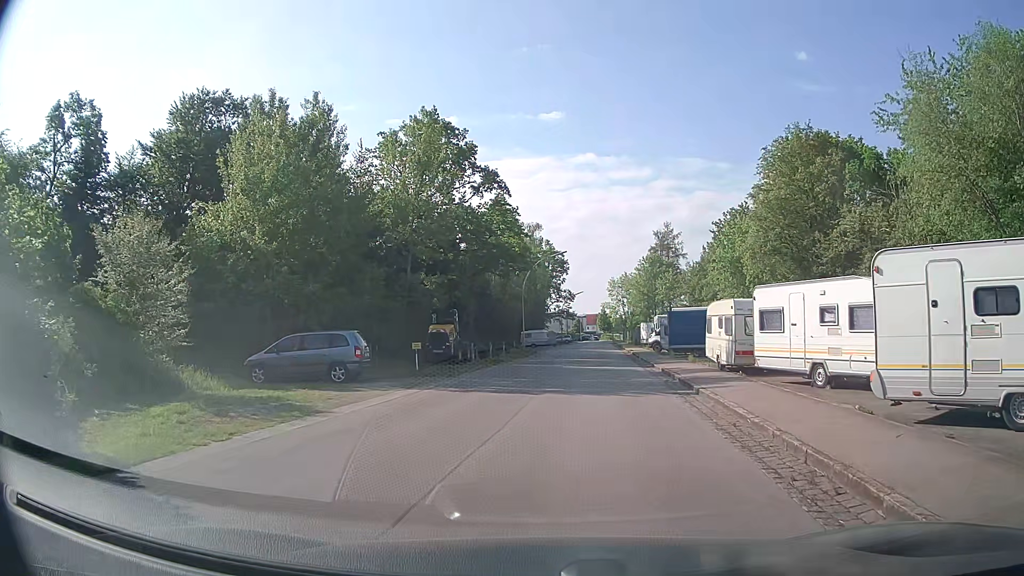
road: residential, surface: asphalt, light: Day
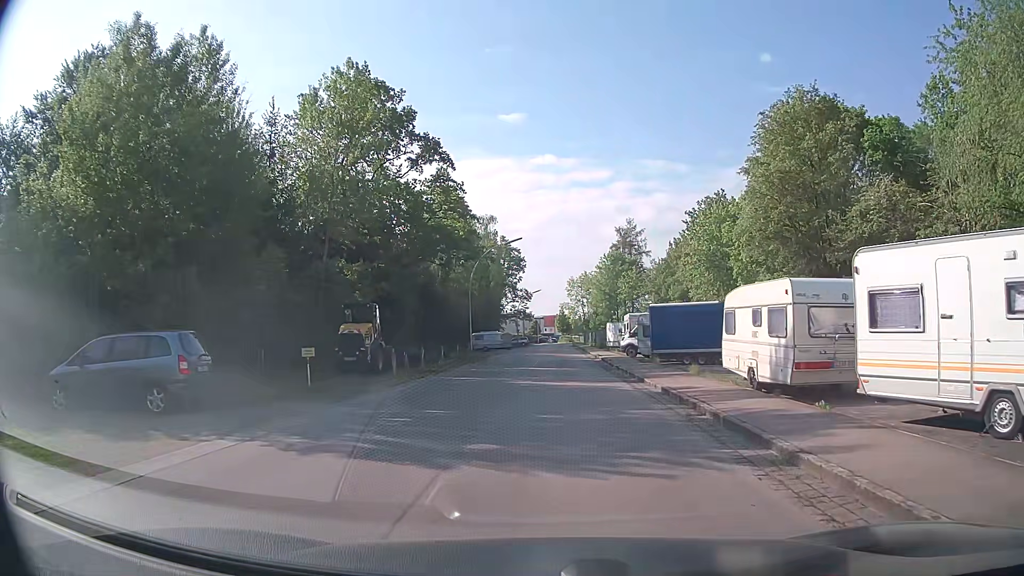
(+0.2, +8.5) m; +3°
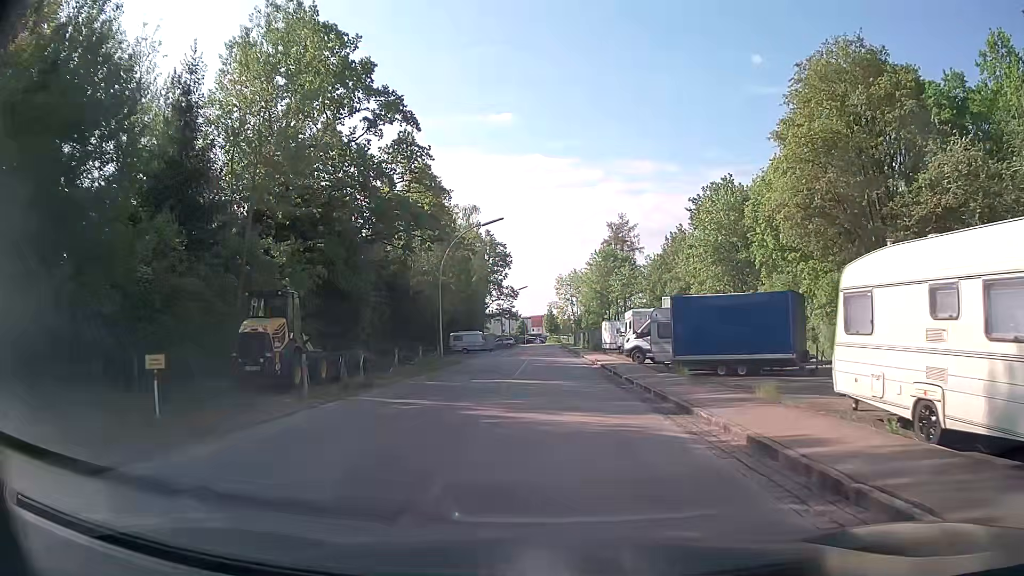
(0.0, +8.0) m; +1°
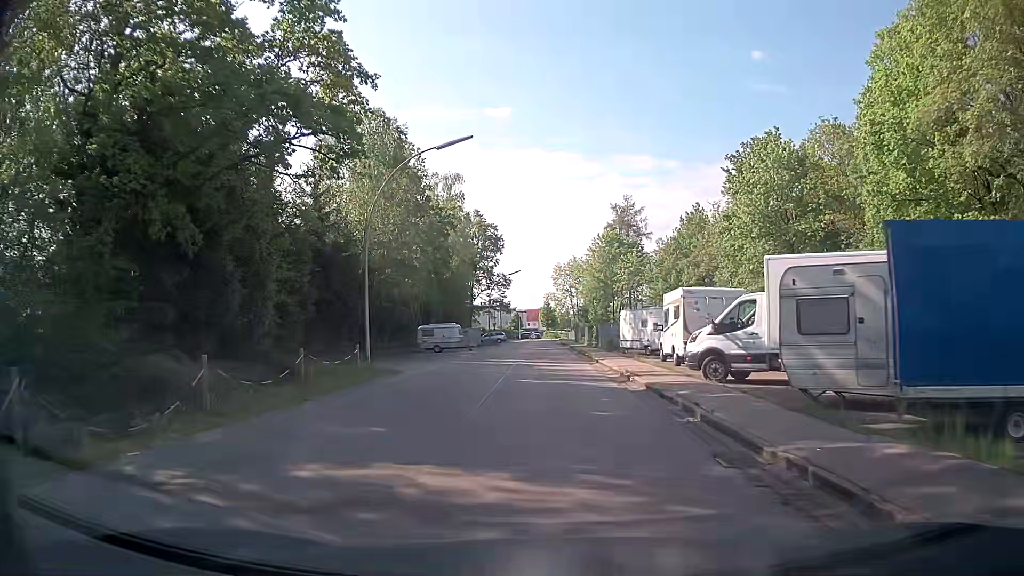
(+0.1, +15.1) m; +1°
(0, +10) (0, +20) (0, +30) (0, +40) (0, +50) (-1, +60) (-1, +70) (-1, +80) (-1, +90) (-1, +100) m
